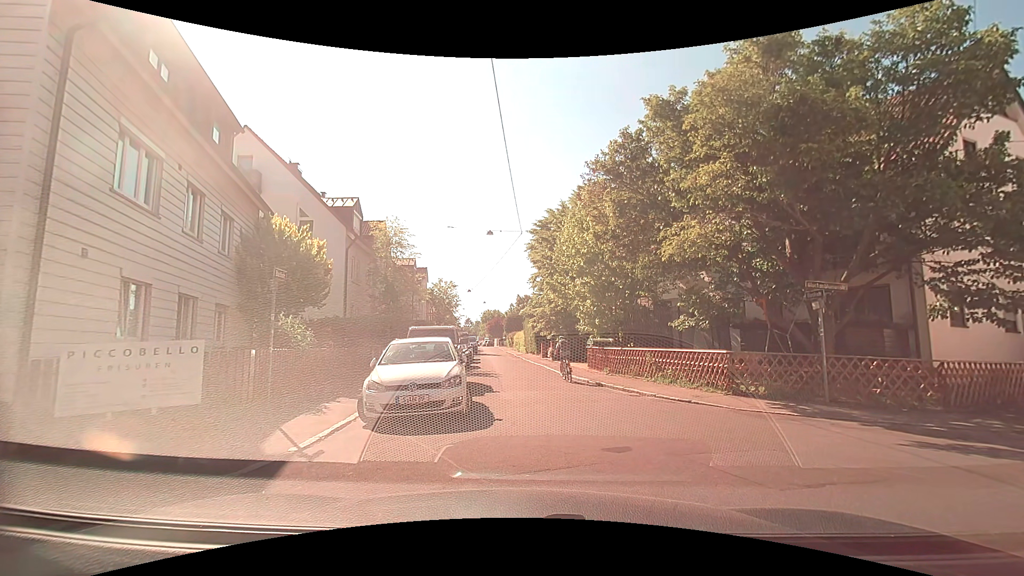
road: residential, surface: asphalt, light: Day
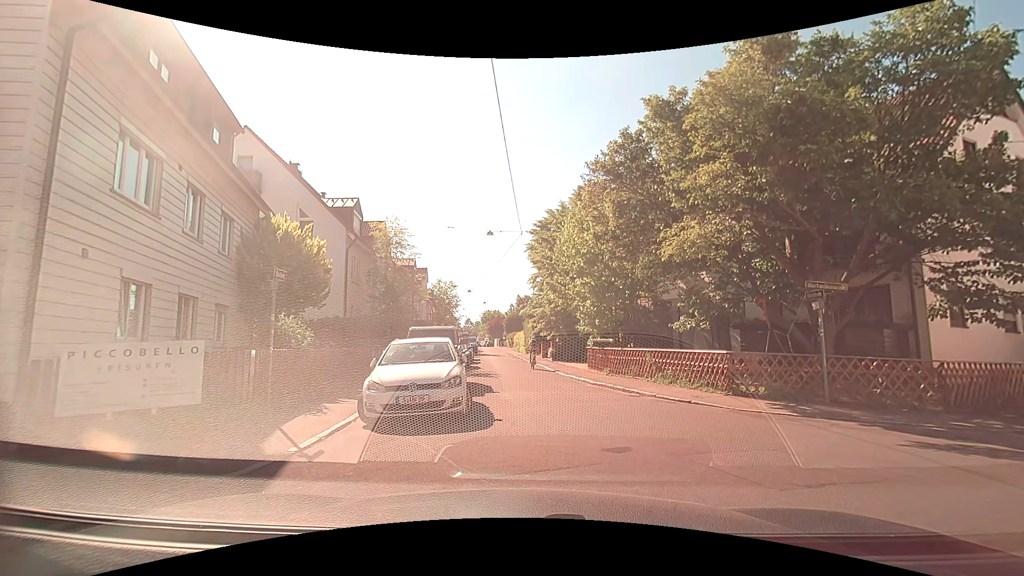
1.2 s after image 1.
(0.0, 0.0) m; 0°
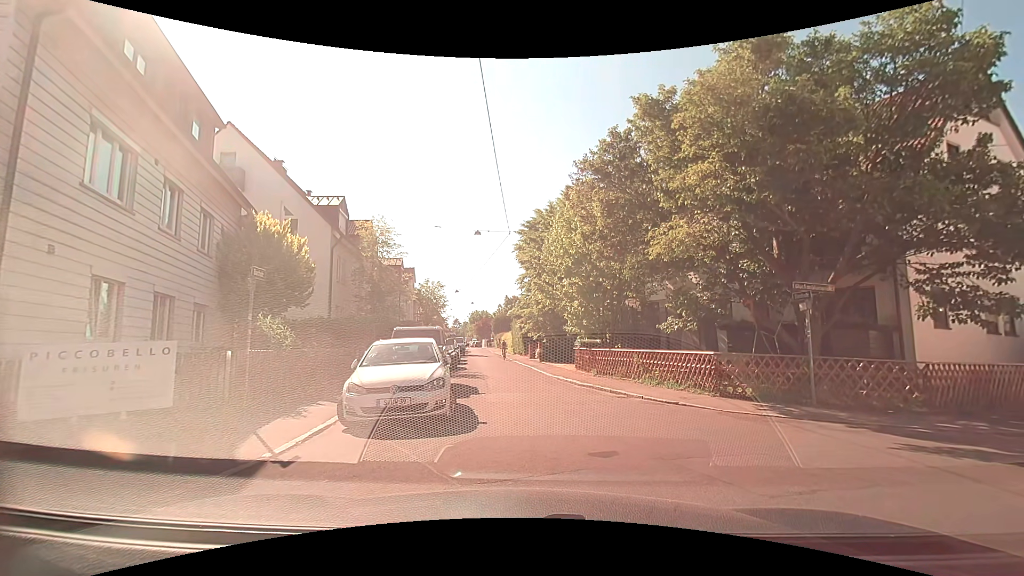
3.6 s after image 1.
(0.0, +0.2) m; 0°
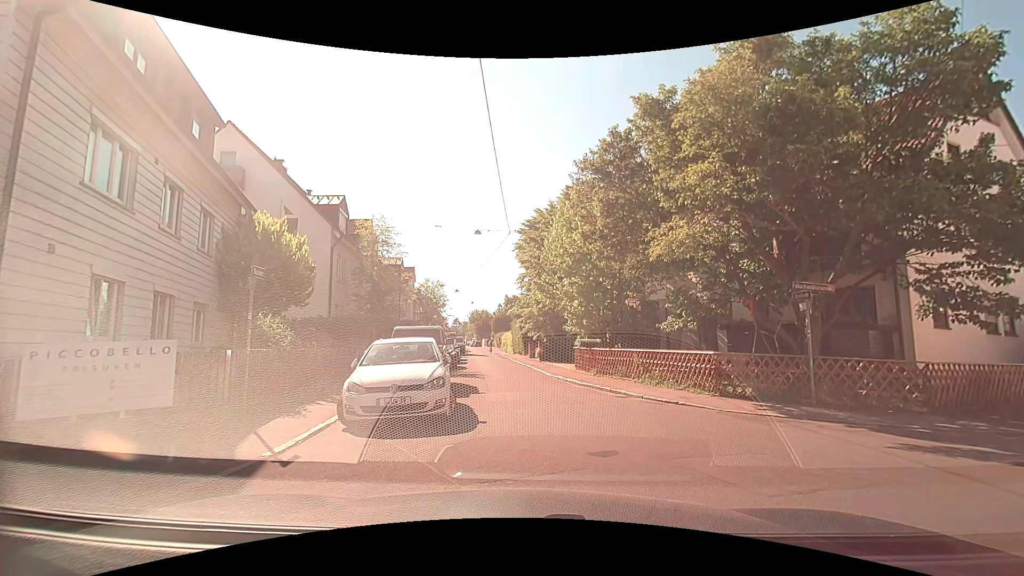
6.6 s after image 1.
(0.0, 0.0) m; 0°
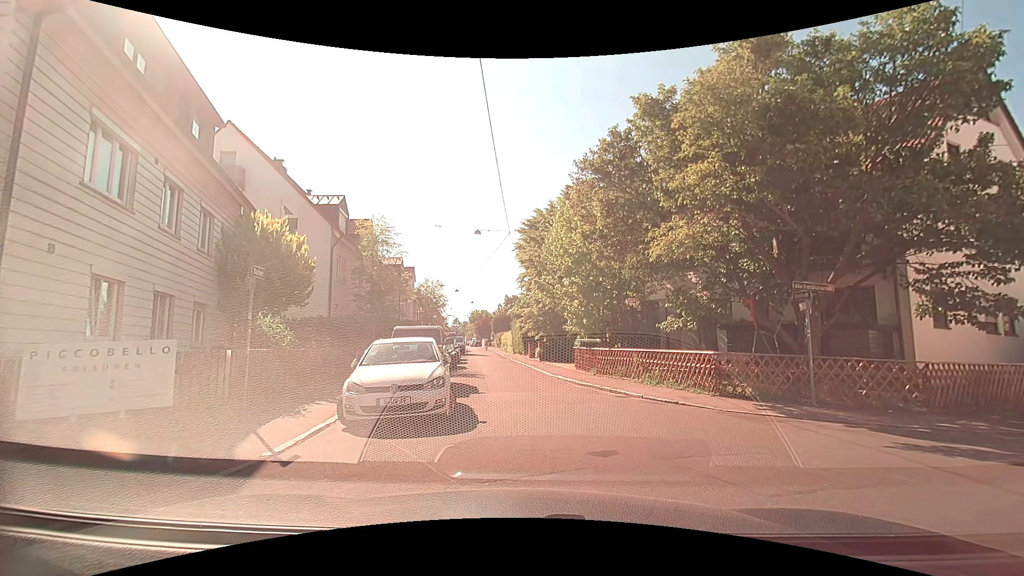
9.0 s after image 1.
(0.0, 0.0) m; 0°
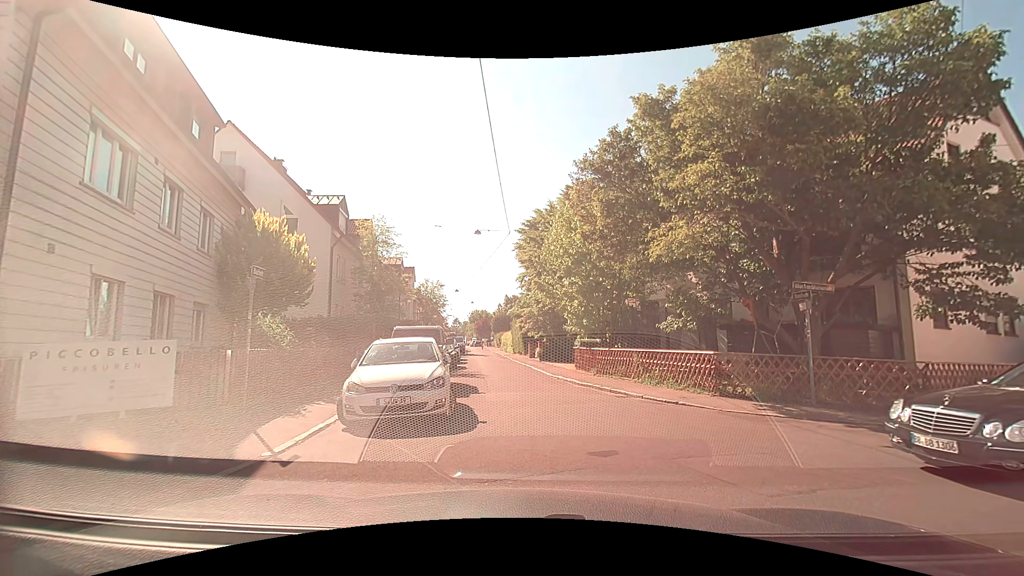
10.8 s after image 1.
(0.0, 0.0) m; 0°
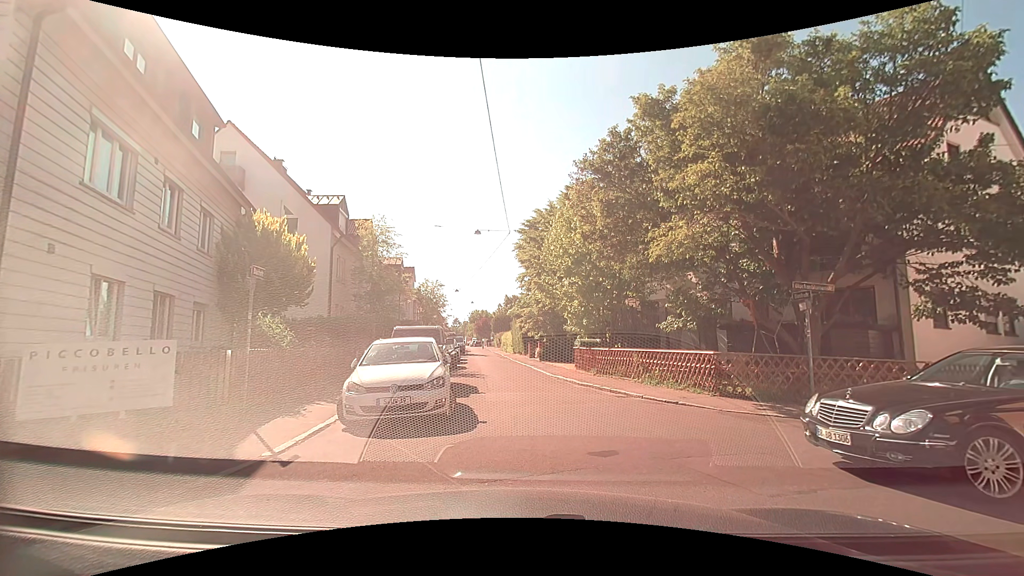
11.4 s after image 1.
(0.0, 0.0) m; 0°
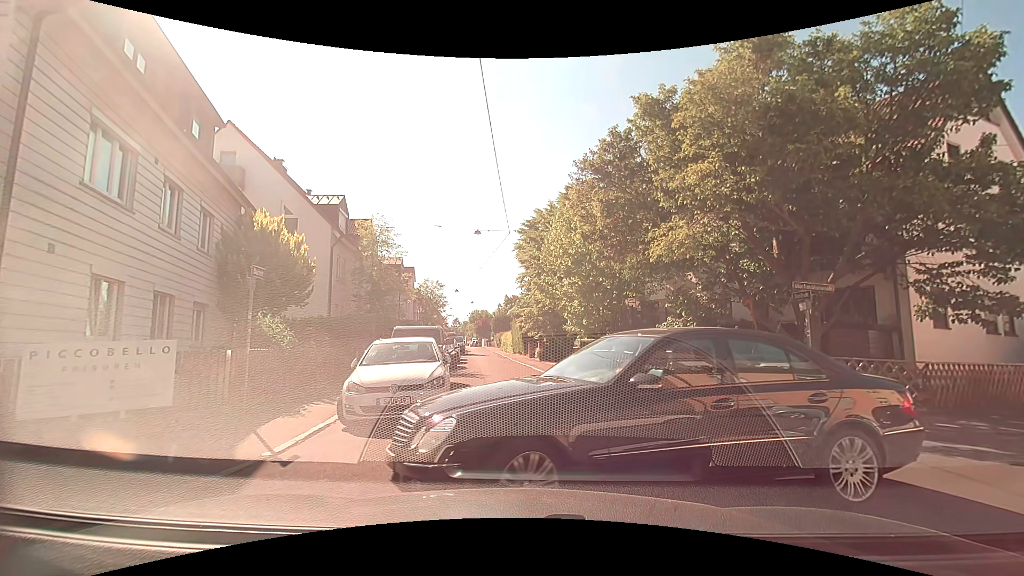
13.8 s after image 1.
(0.0, 0.0) m; 0°
